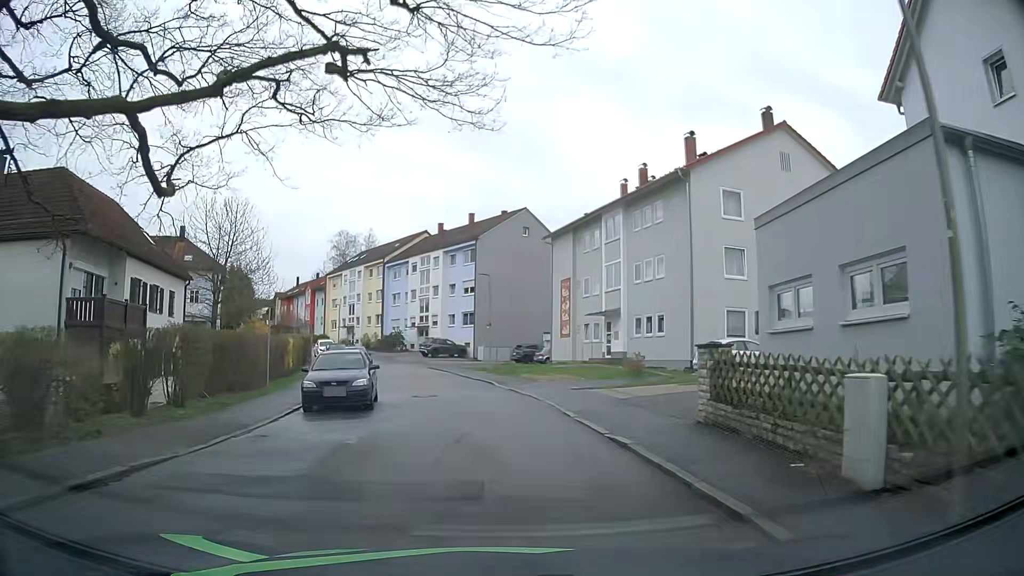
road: residential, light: Day
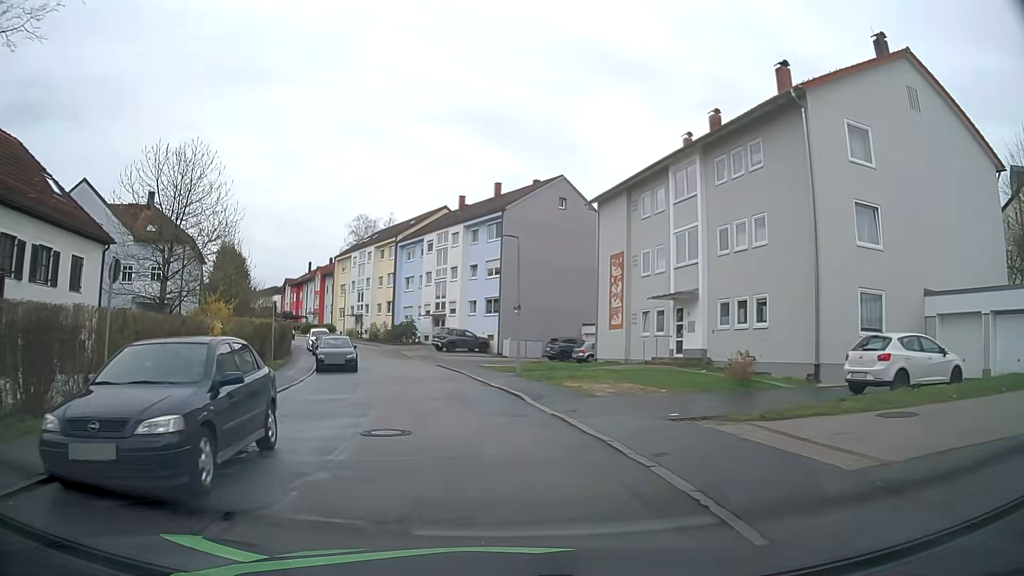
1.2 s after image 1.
(0.0, +10.3) m; 0°
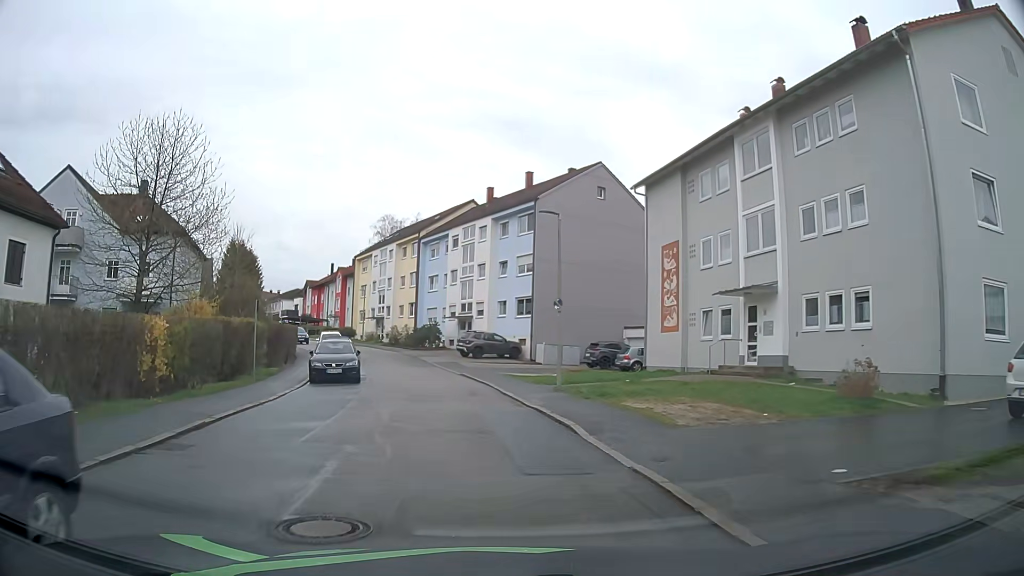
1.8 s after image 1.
(-0.2, +5.2) m; -3°
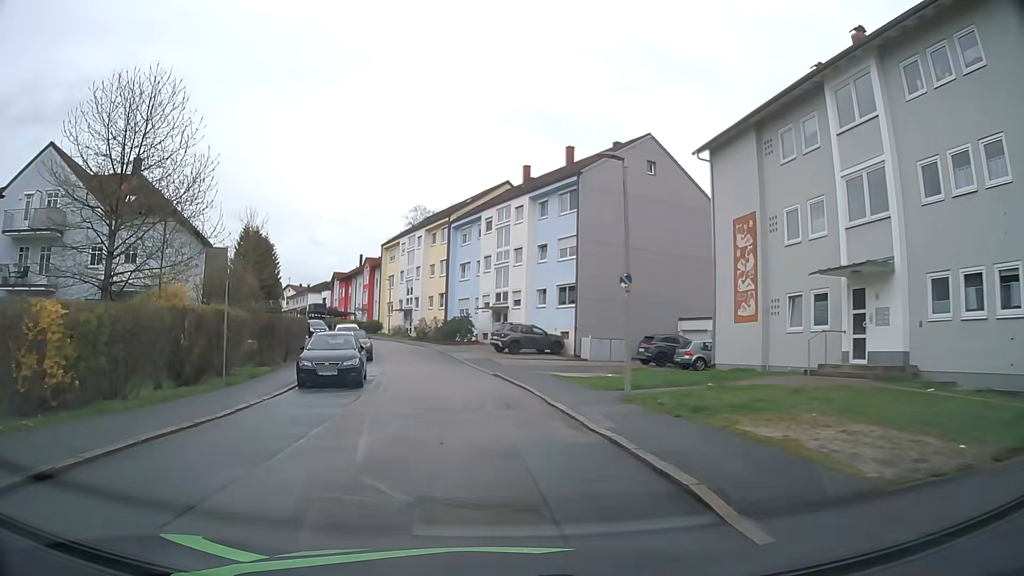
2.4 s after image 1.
(-0.1, +5.3) m; -3°
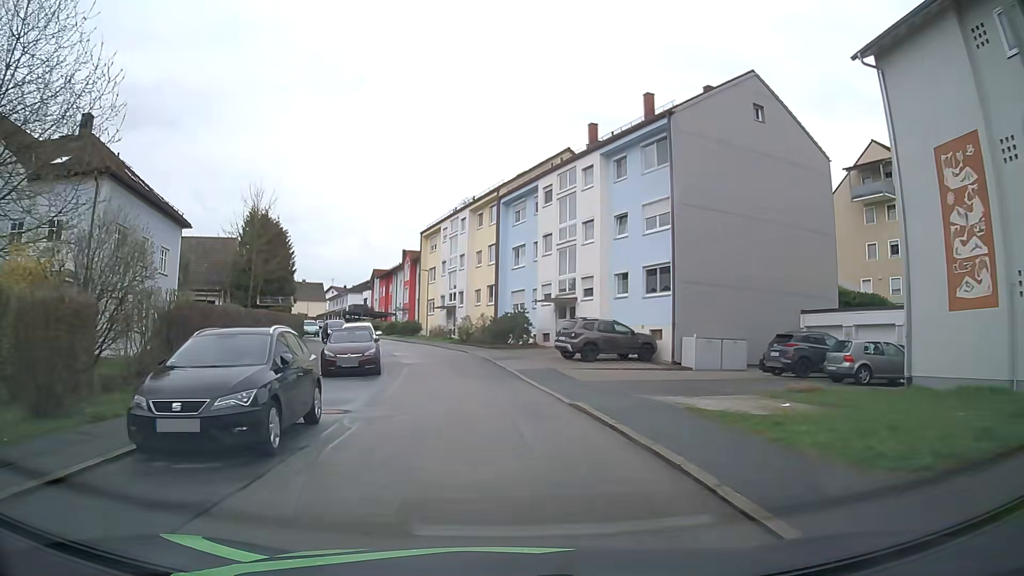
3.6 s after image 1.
(-0.5, +10.7) m; -5°
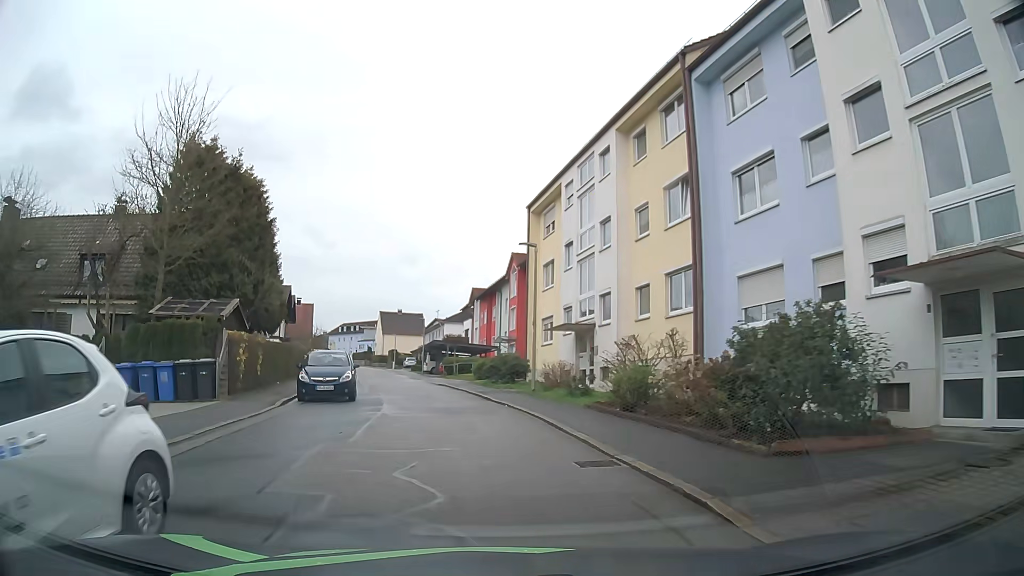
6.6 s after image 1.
(-2.2, +25.9) m; -9°
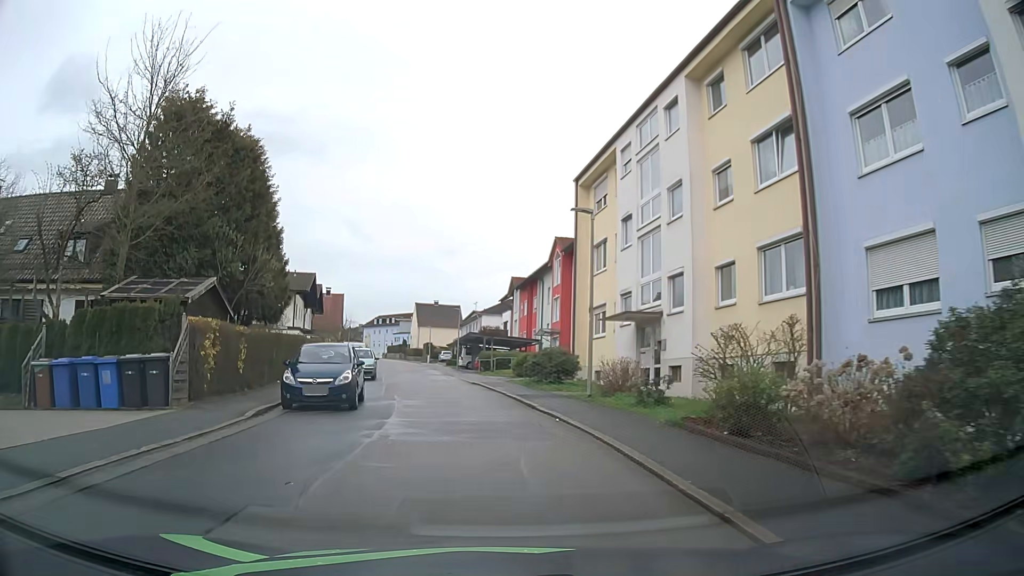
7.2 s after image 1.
(-0.2, +4.7) m; -5°
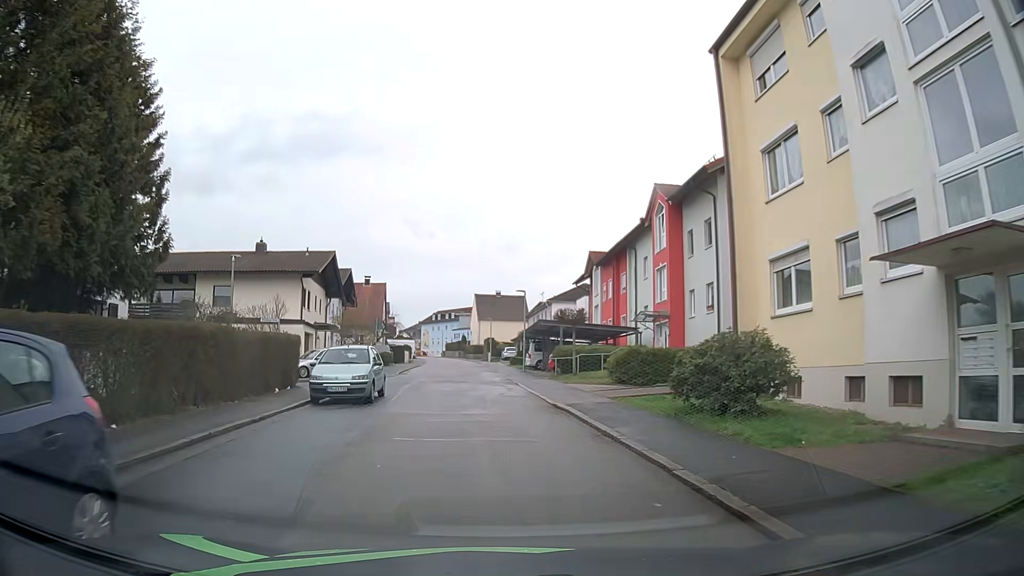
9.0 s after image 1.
(-0.8, +14.3) m; -6°
(0, +10) (-1, +20) (-1, +30) (-2, +40) (-2, +50) (-3, +60) (-4, +70) (-5, +80) (-6, +90) (-7, +100) m
